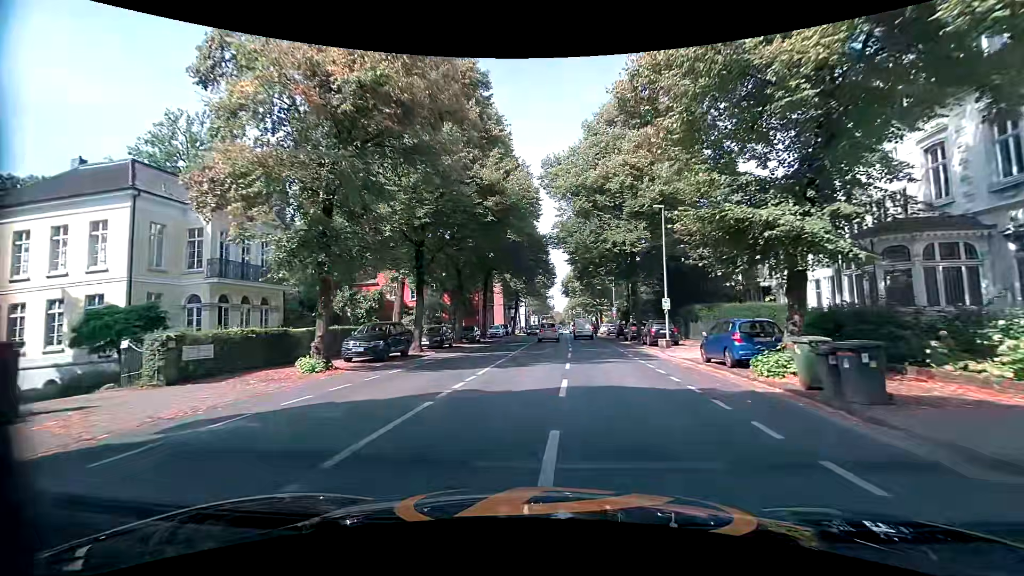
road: tertiary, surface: asphalt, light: Day
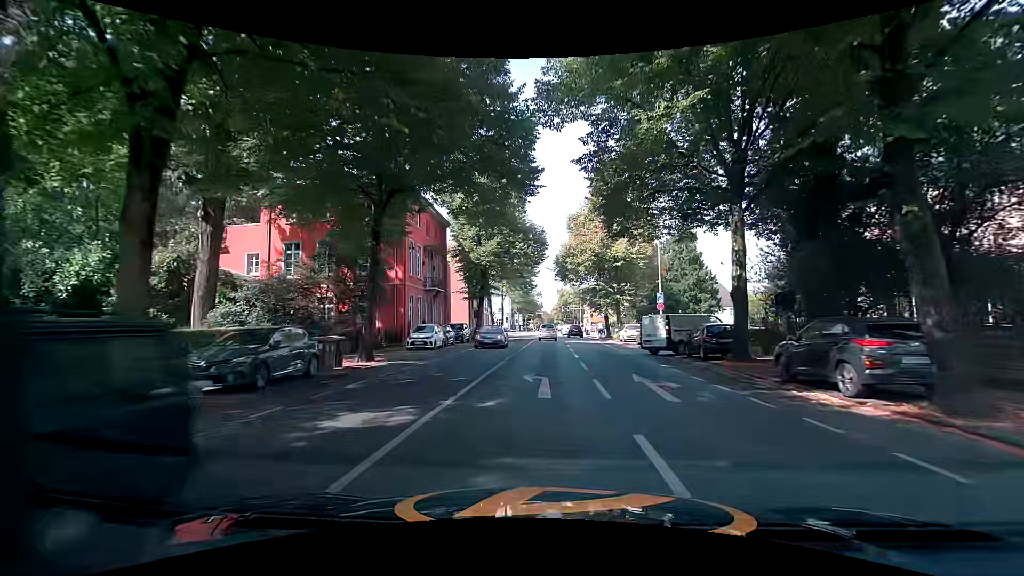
(+0.1, +29.5) m; 0°
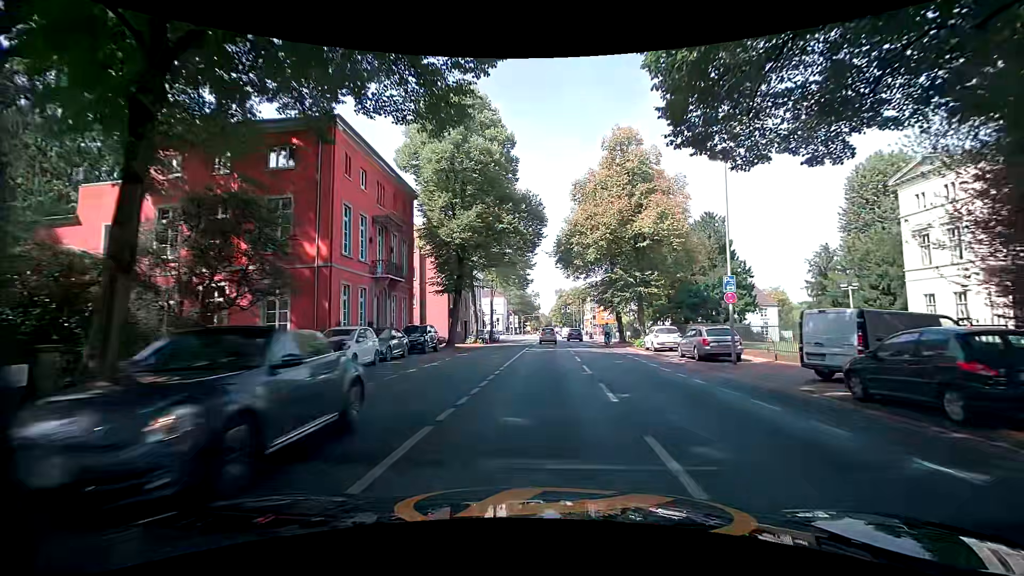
(+0.1, +12.0) m; +1°
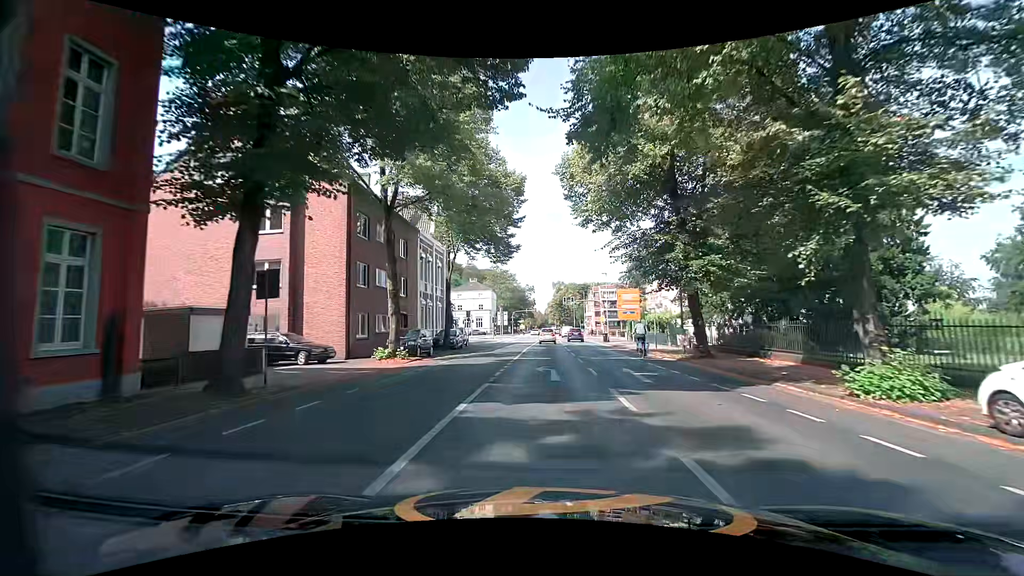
(+0.2, +25.1) m; 0°
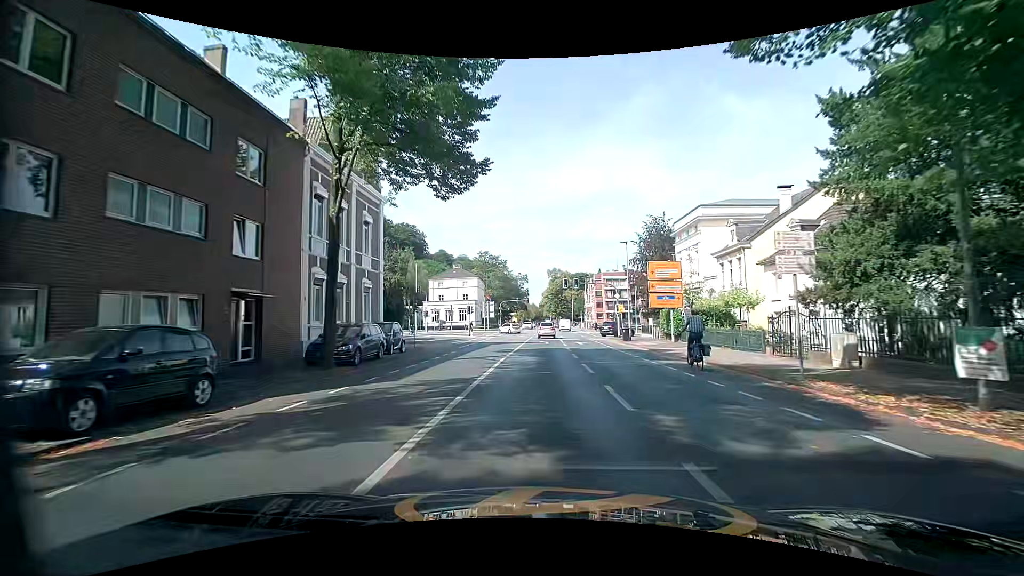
(+0.1, +18.2) m; 0°
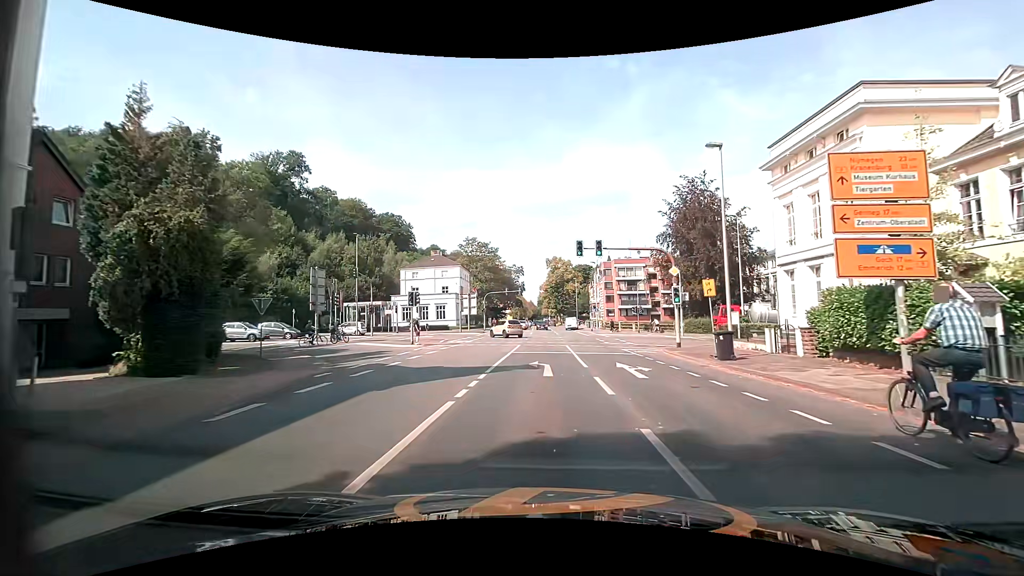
(+0.2, +22.3) m; +1°
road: secondary_link
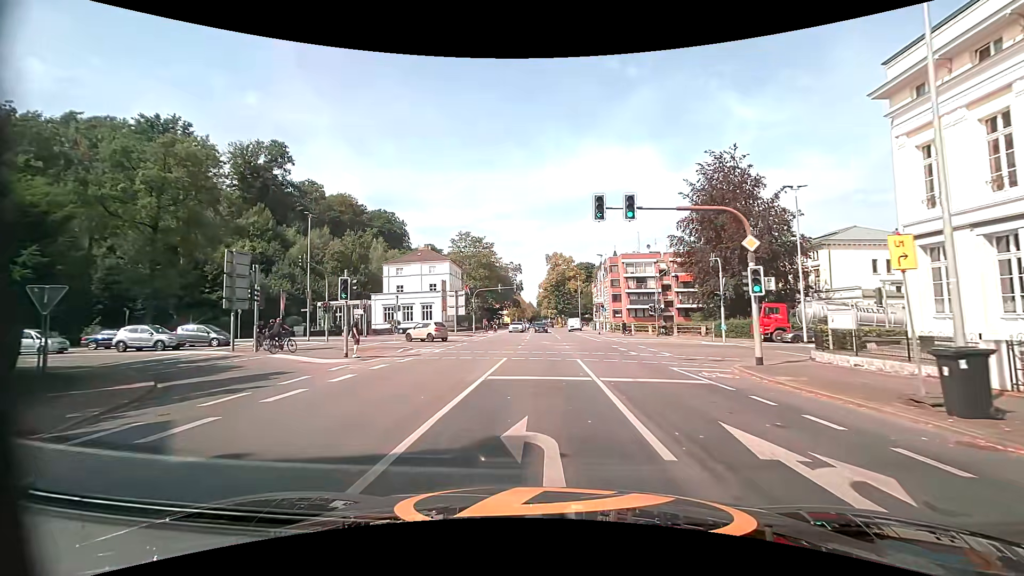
(0.0, +10.1) m; +1°
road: tertiary
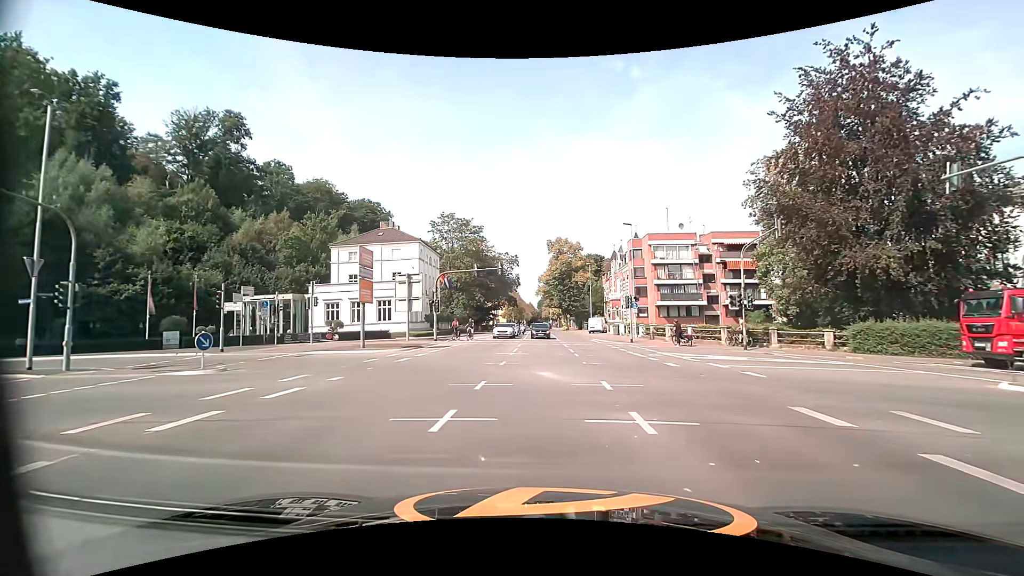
(-0.4, +21.5) m; -1°
(0, +10) (-5, +19) (-14, +23) (-24, +22) (-33, +19) (-43, +16) (-51, +11) (-59, +5) (-67, -2) (-74, -9) m
